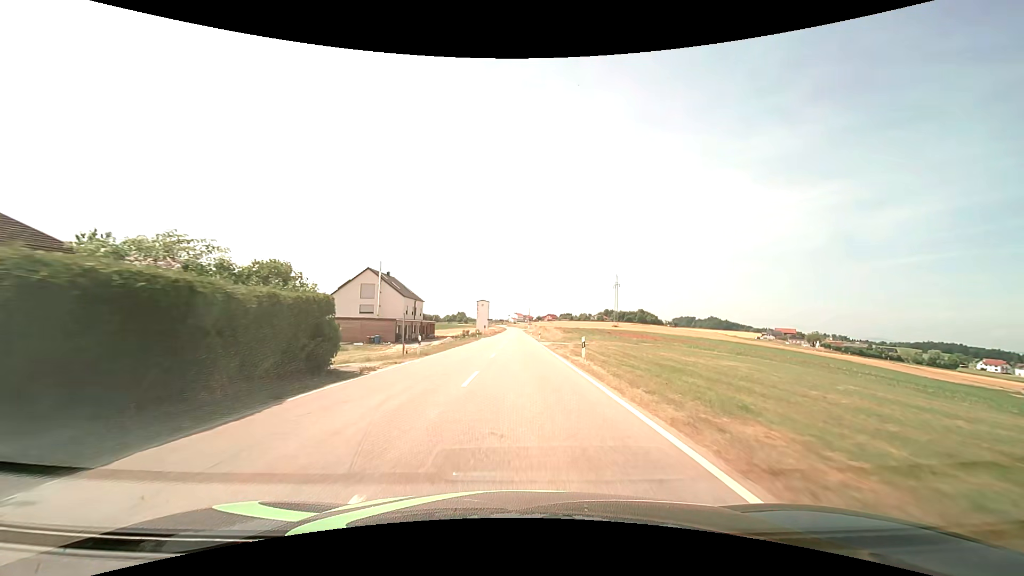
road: tertiary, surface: asphalt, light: Day
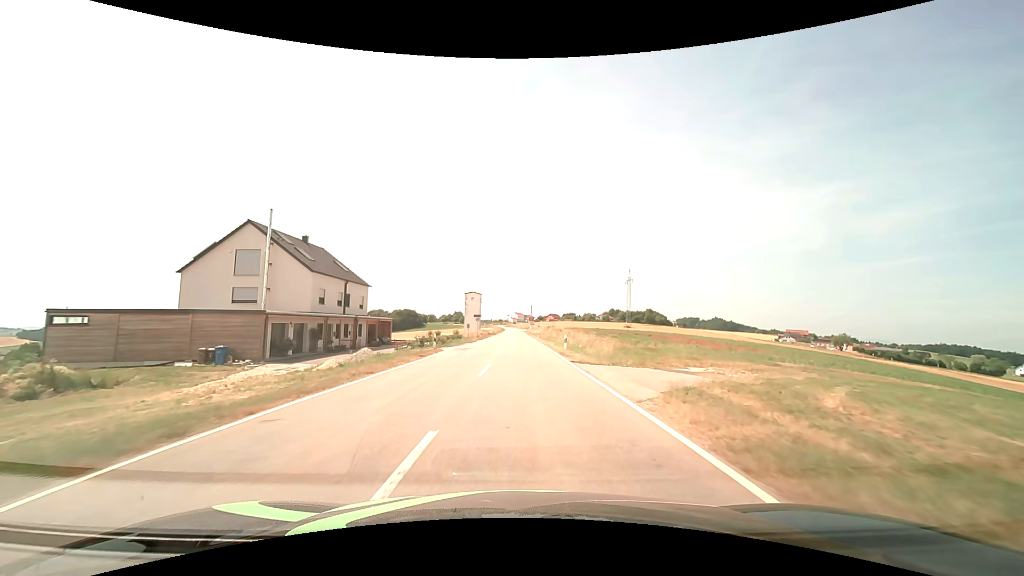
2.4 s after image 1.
(-0.1, +32.5) m; 0°
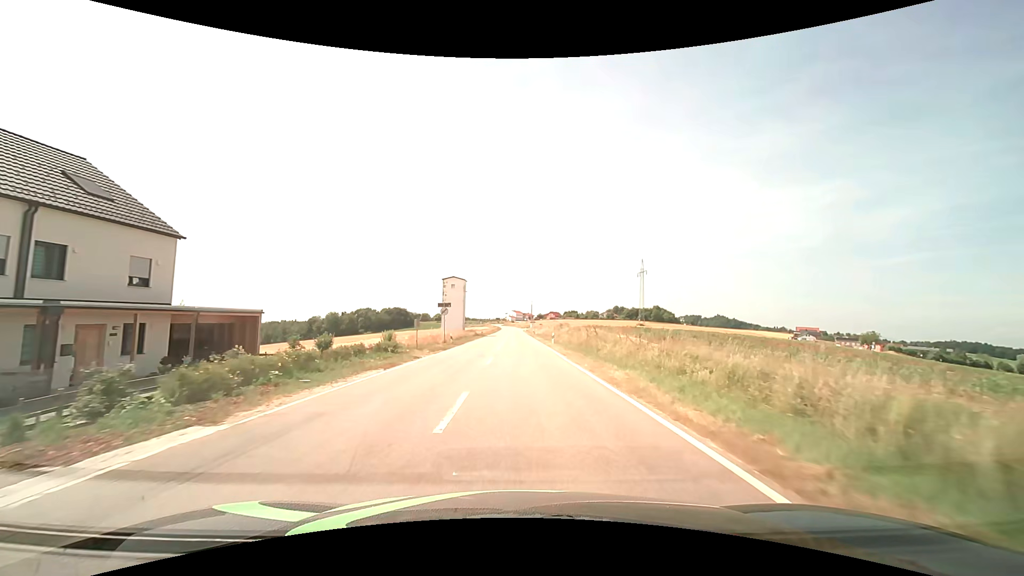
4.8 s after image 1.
(0.0, +30.8) m; 0°
(0, +10) (0, +20) (0, +30) (0, +40) (0, +50) (0, +60) (0, +70) (0, +80) (0, +90) (-1, +100) m
